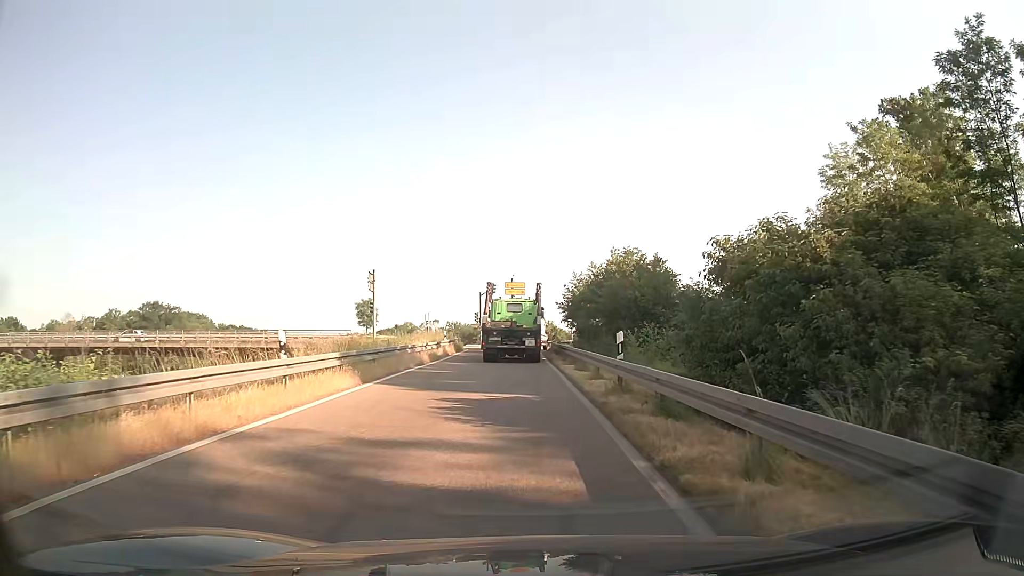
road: trunk_link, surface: asphalt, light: Day
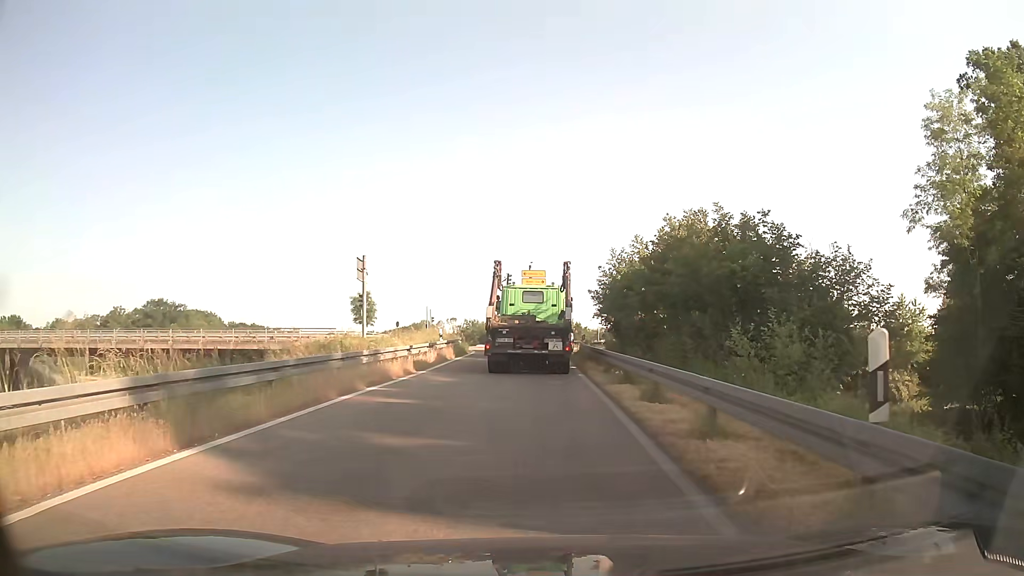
(-0.2, +9.6) m; -1°
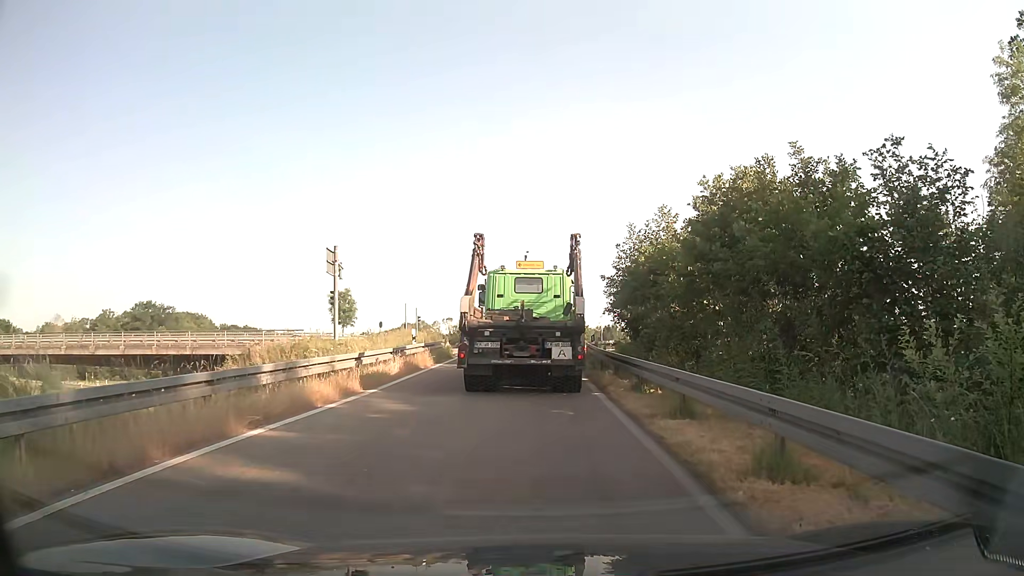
(0.0, +6.2) m; -1°
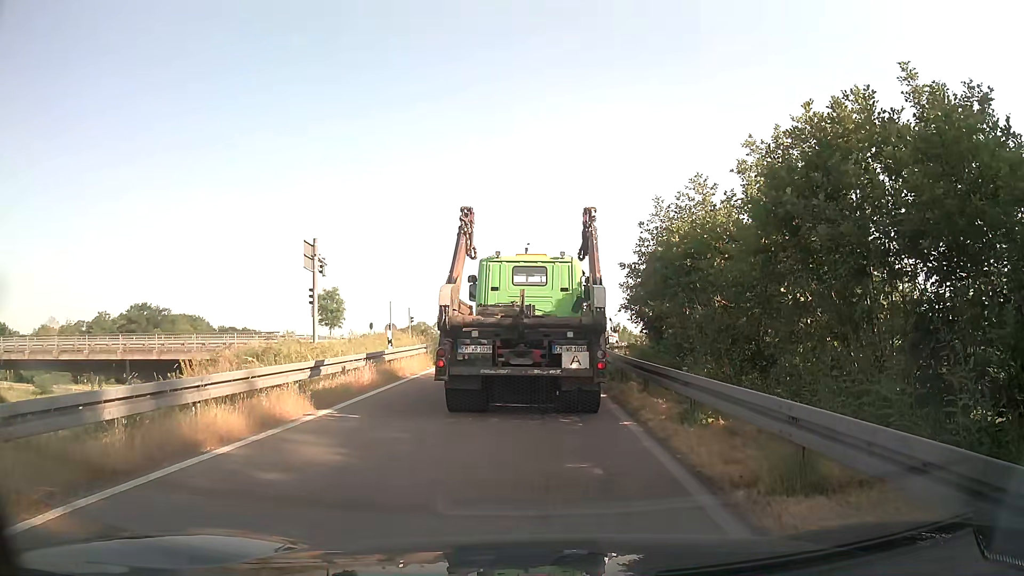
(+0.1, +4.3) m; 0°
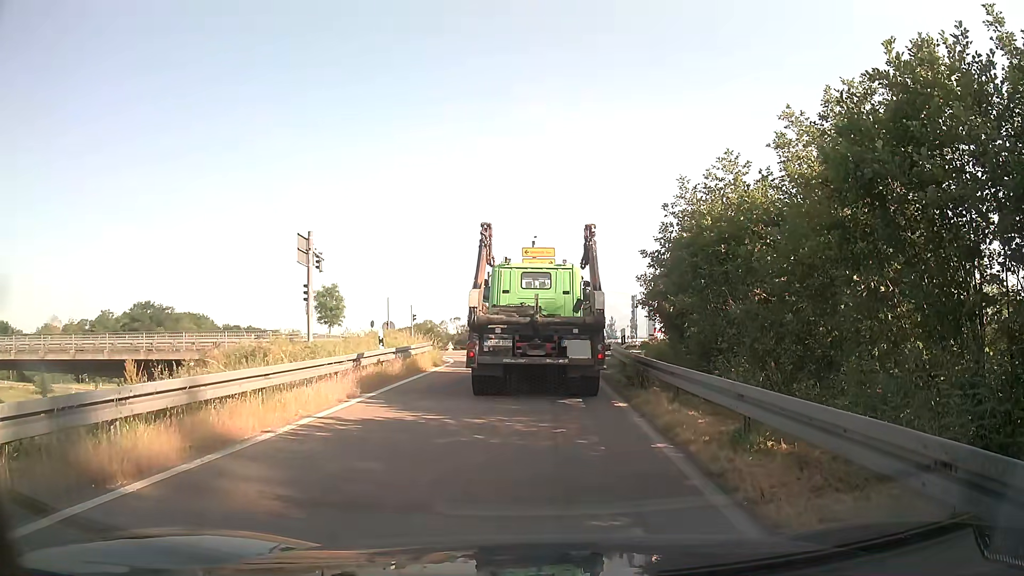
(0.0, +2.0) m; +2°
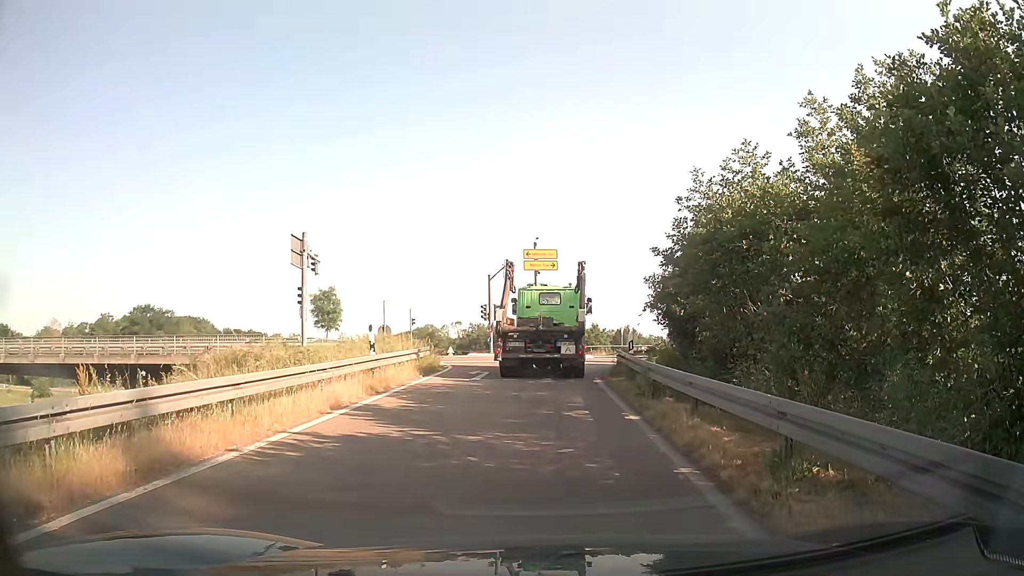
(0.0, +1.3) m; -2°
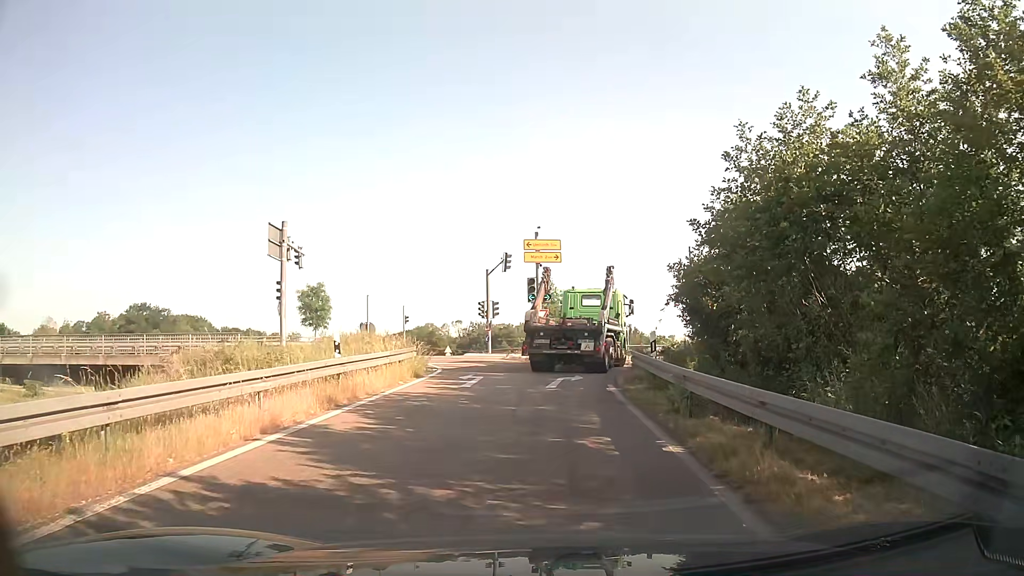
(0.0, +3.4) m; 0°
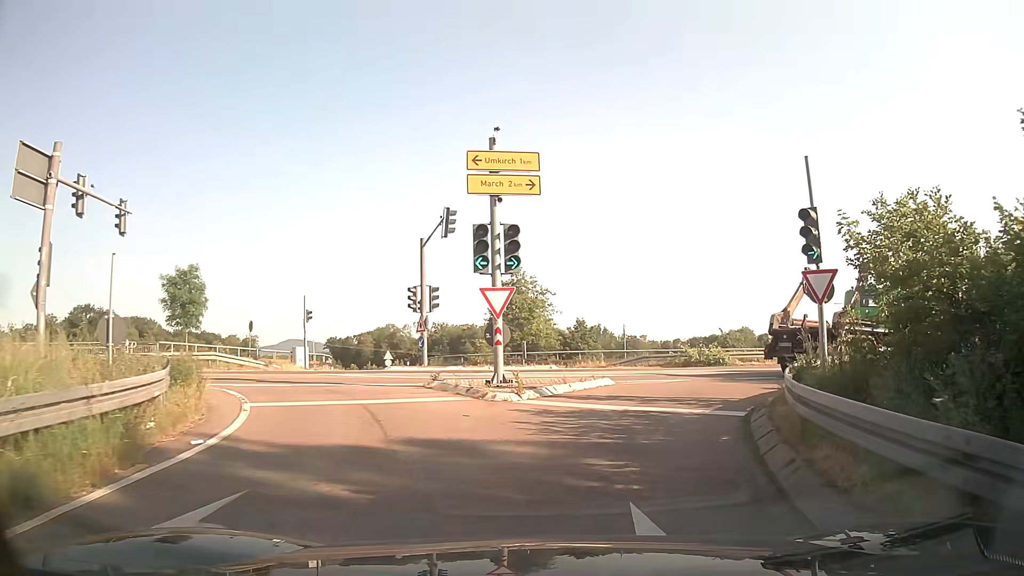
(+0.6, +16.0) m; +5°
